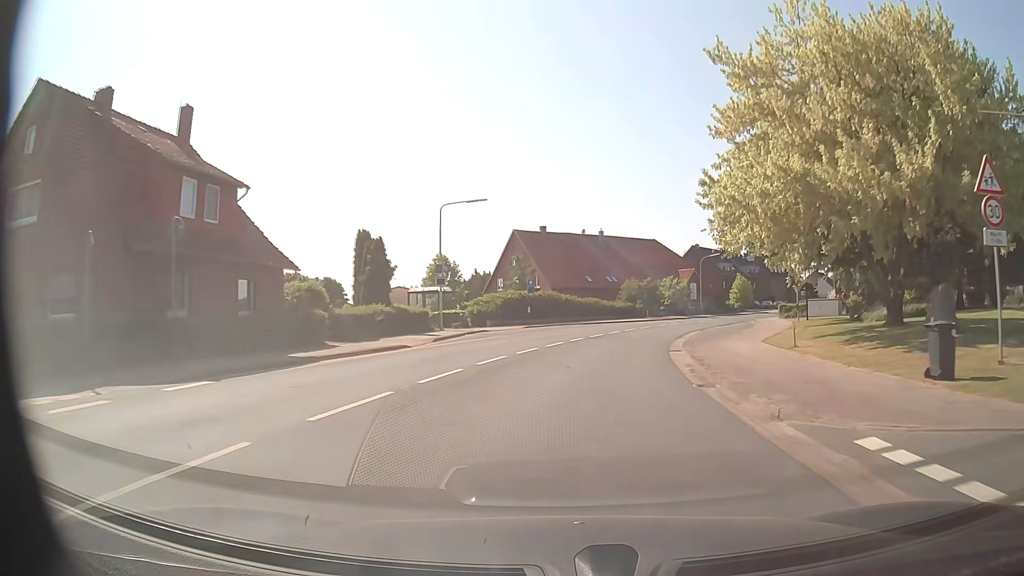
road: secondary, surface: asphalt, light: Day
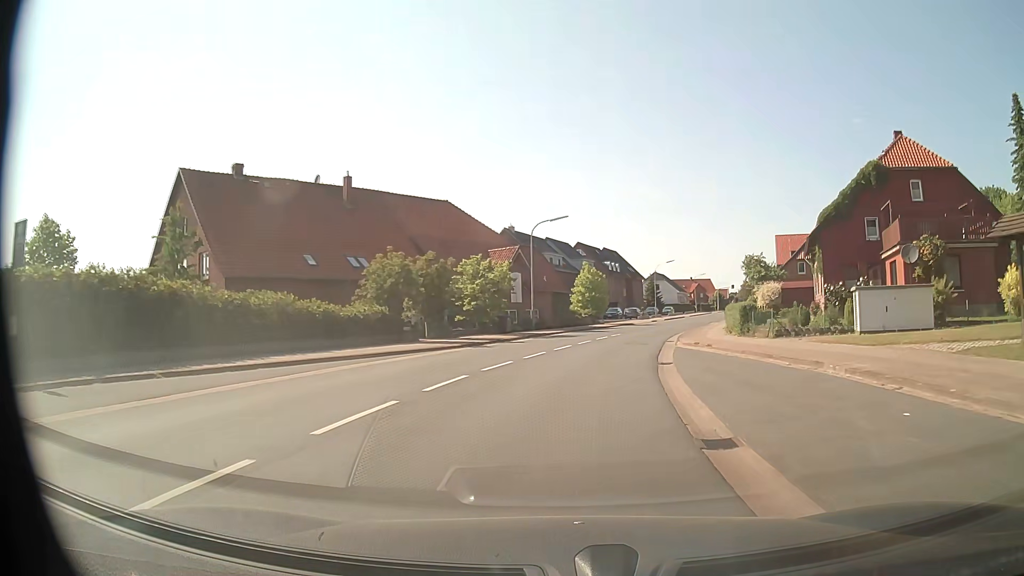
(+5.9, +39.6) m; +17°
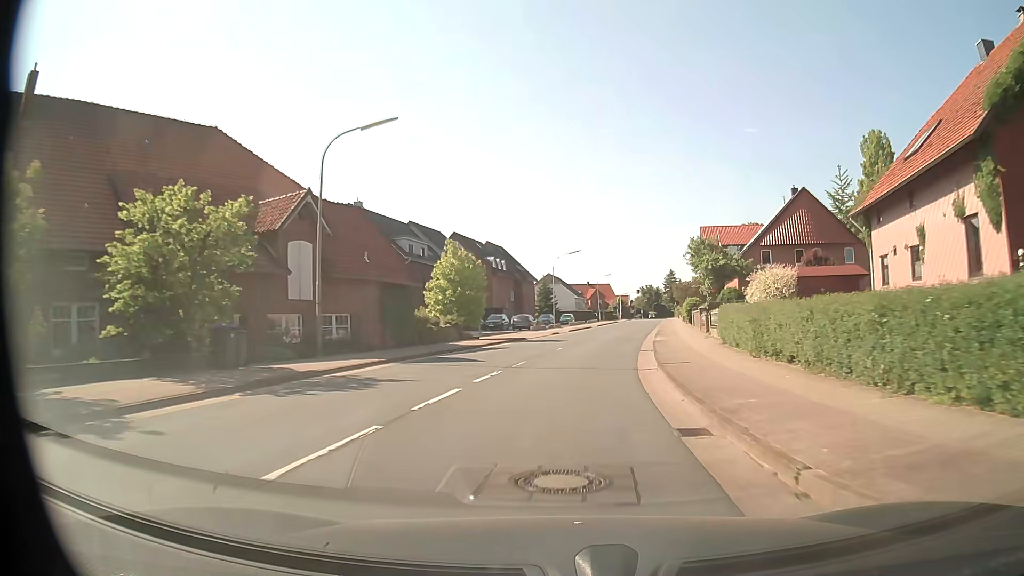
(+2.3, +24.0) m; +10°
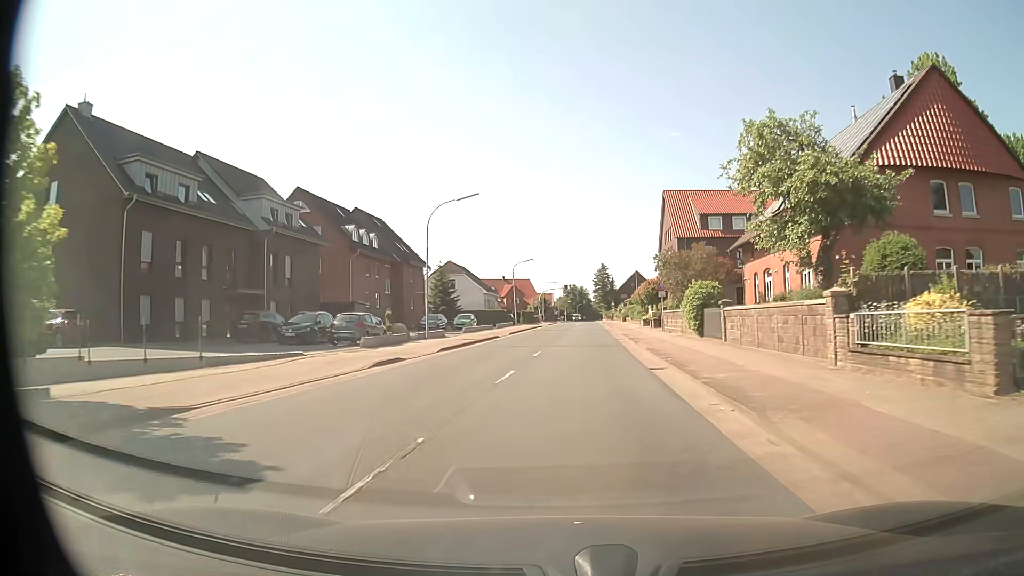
(+2.1, +32.1) m; +7°
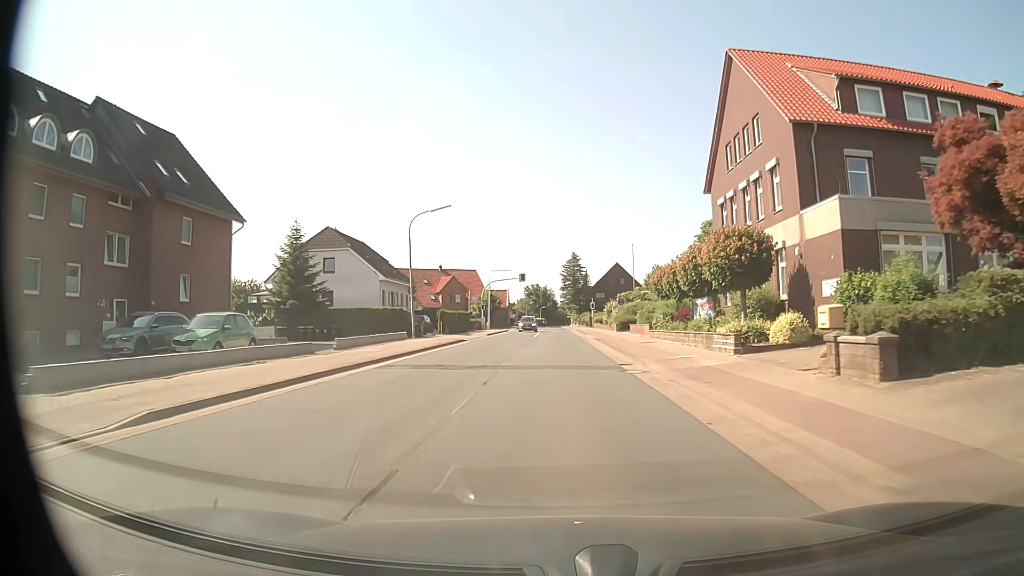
(+1.4, +40.3) m; +3°
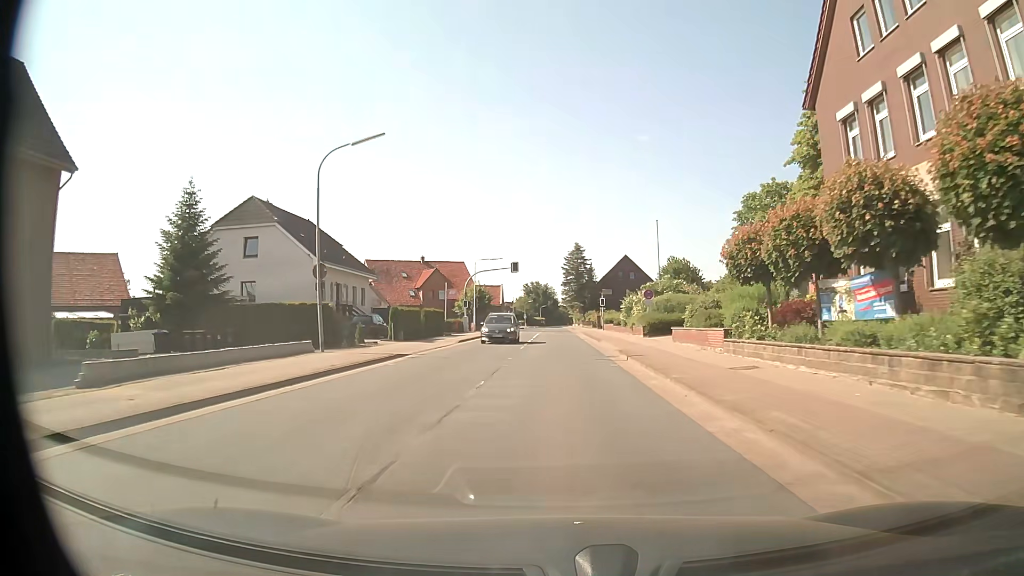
(0.0, +16.1) m; 0°
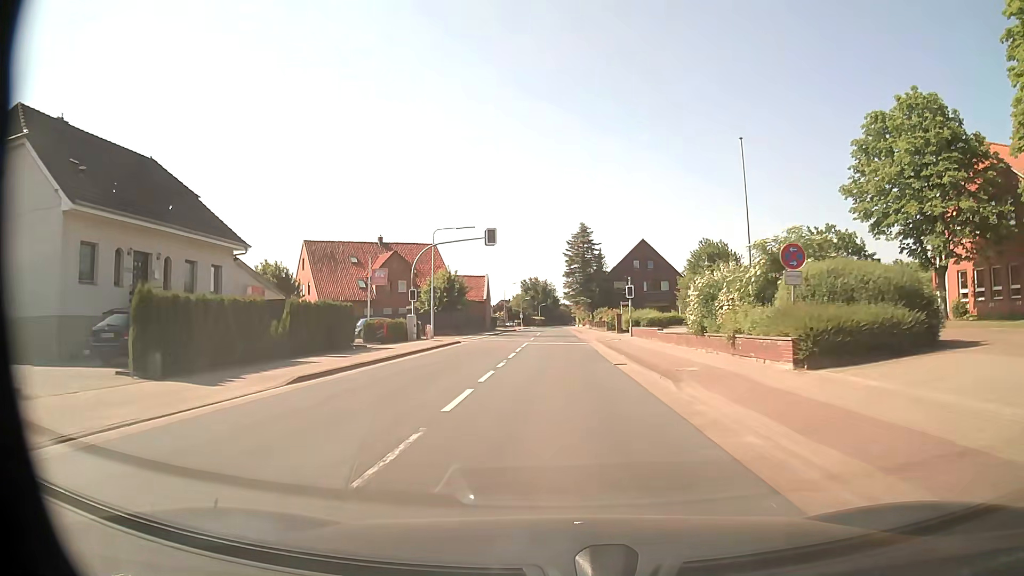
(0.0, +24.2) m; 0°
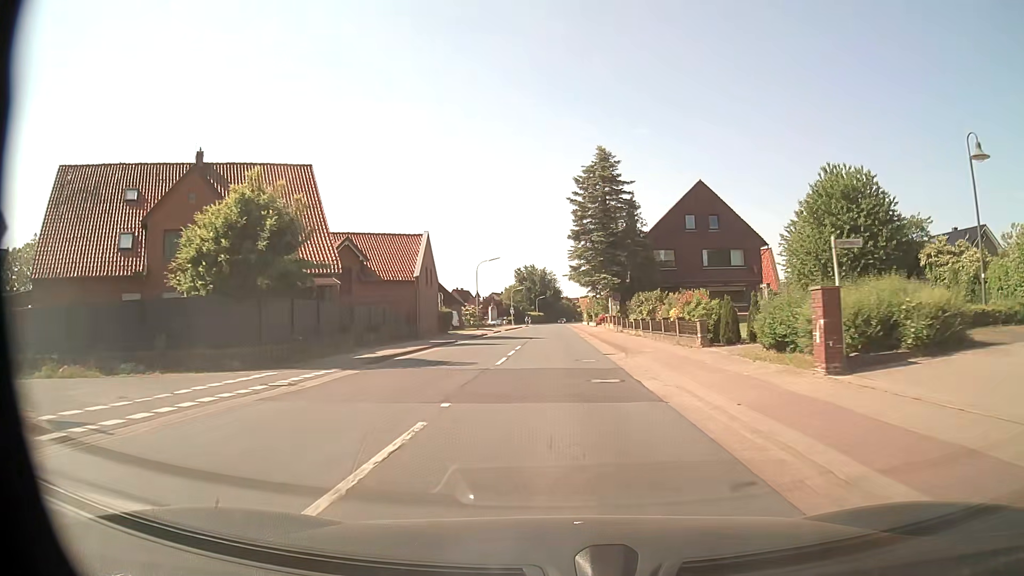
(-0.2, +40.4) m; -1°
(0, +10) (0, +20) (0, +30) (0, +40) (0, +50) (0, +60) (0, +70) (0, +80) (0, +90) (0, +100) m
